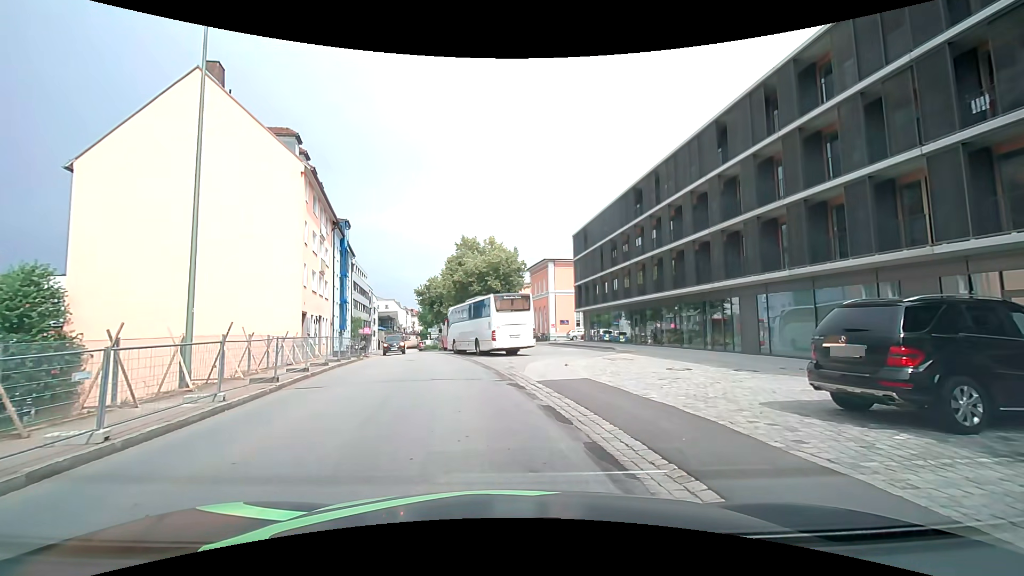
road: residential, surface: asphalt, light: Day
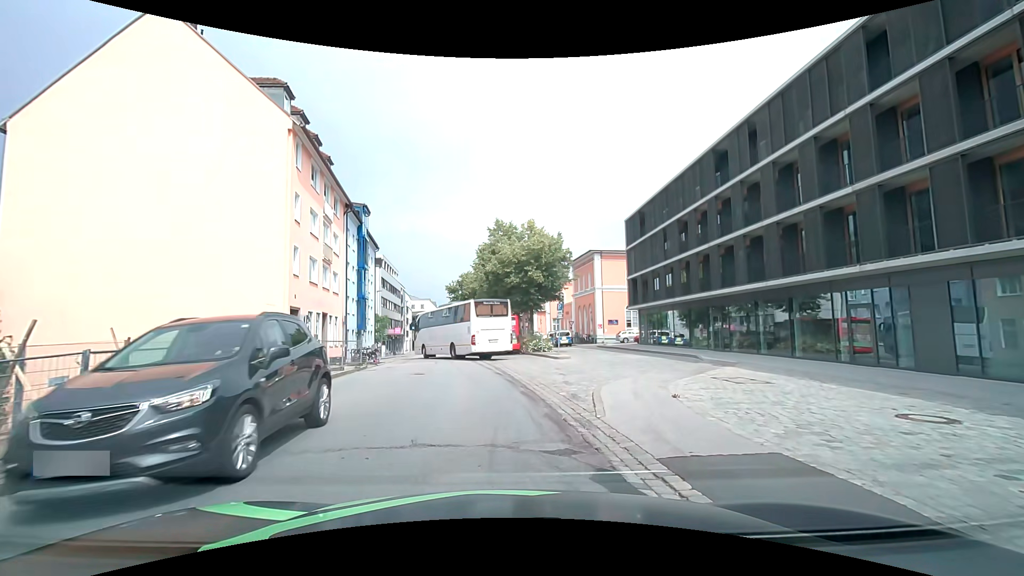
(-0.2, +7.8) m; -4°
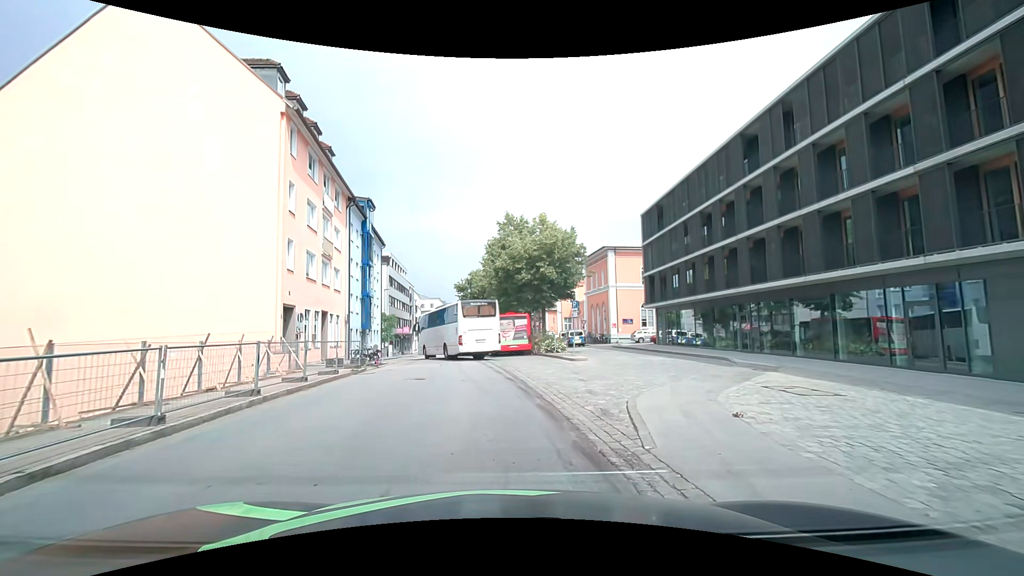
(0.0, +2.1) m; -1°
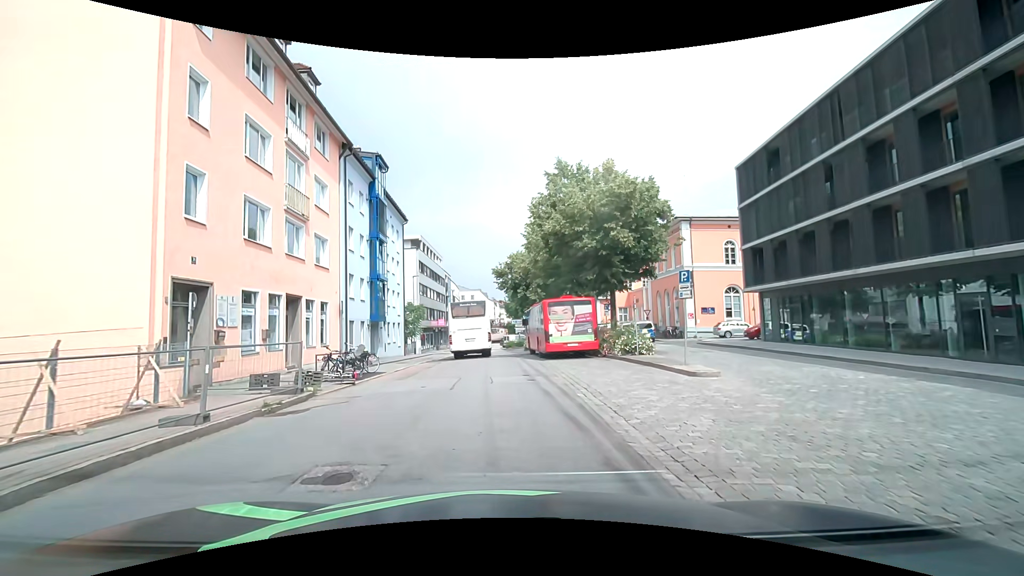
(-0.4, +10.9) m; -5°
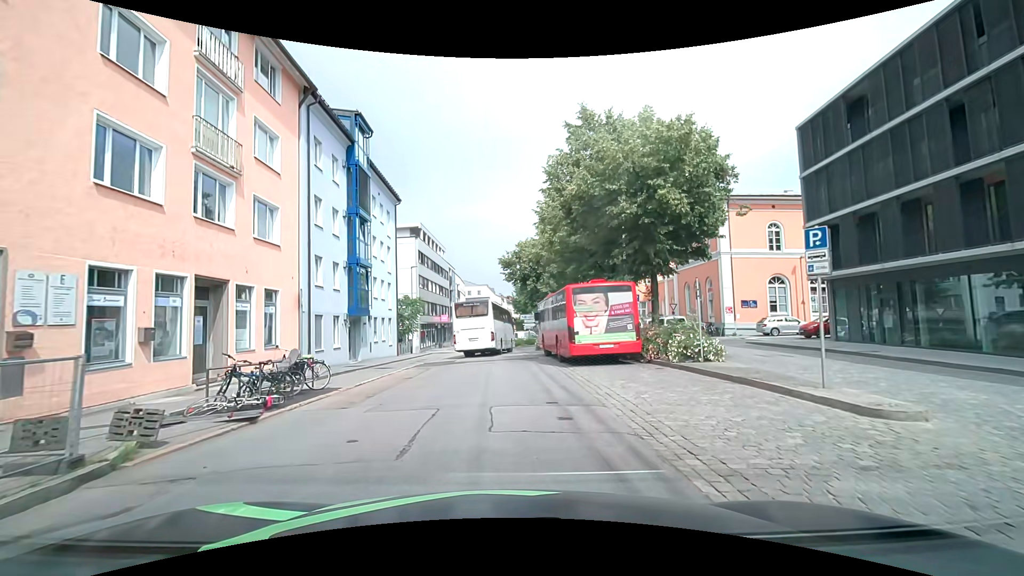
(0.0, +6.4) m; 0°
(0, +10) (-1, +20) (-1, +30) (-2, +40) (-2, +50) (-3, +60) (-3, +70) (-3, +80) (-3, +90) (-2, +100) m
